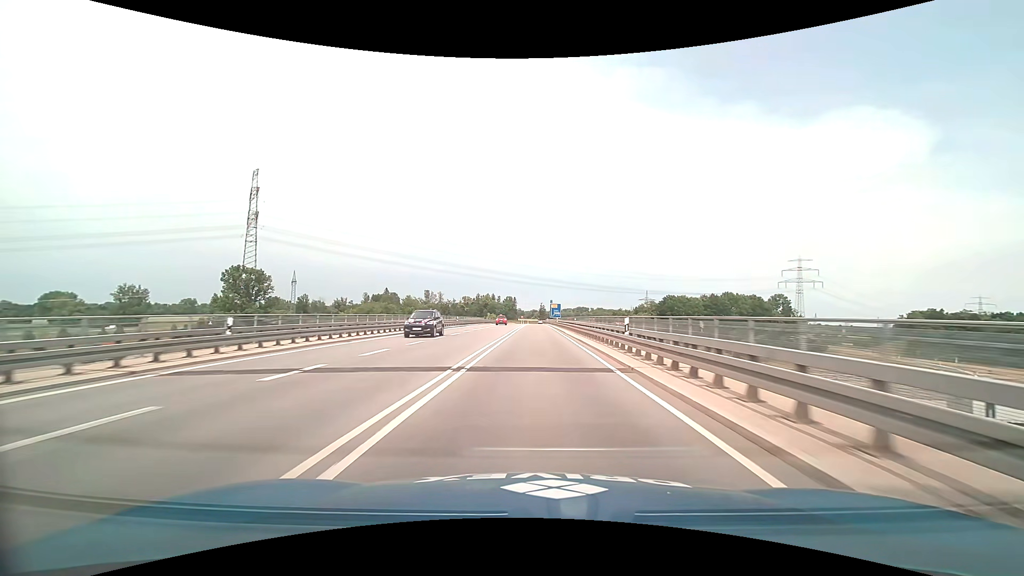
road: trunk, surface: asphalt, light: Day
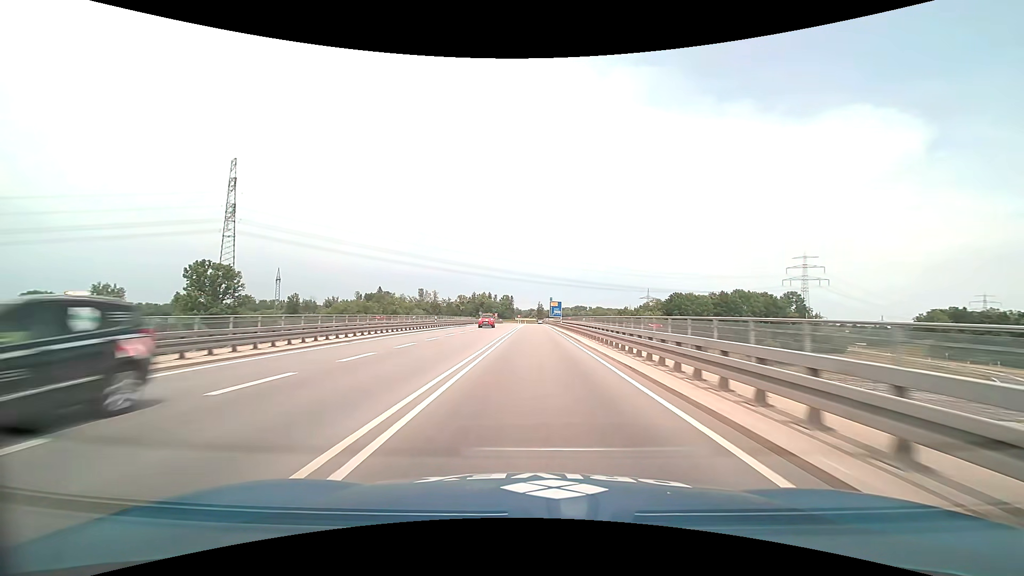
(0.0, +13.7) m; 0°
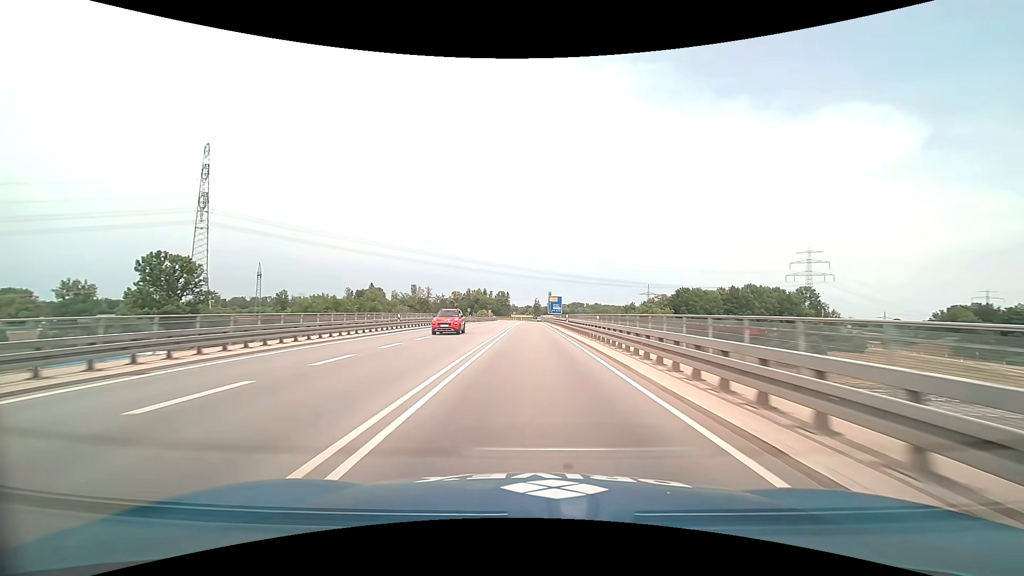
(0.0, +13.7) m; 0°
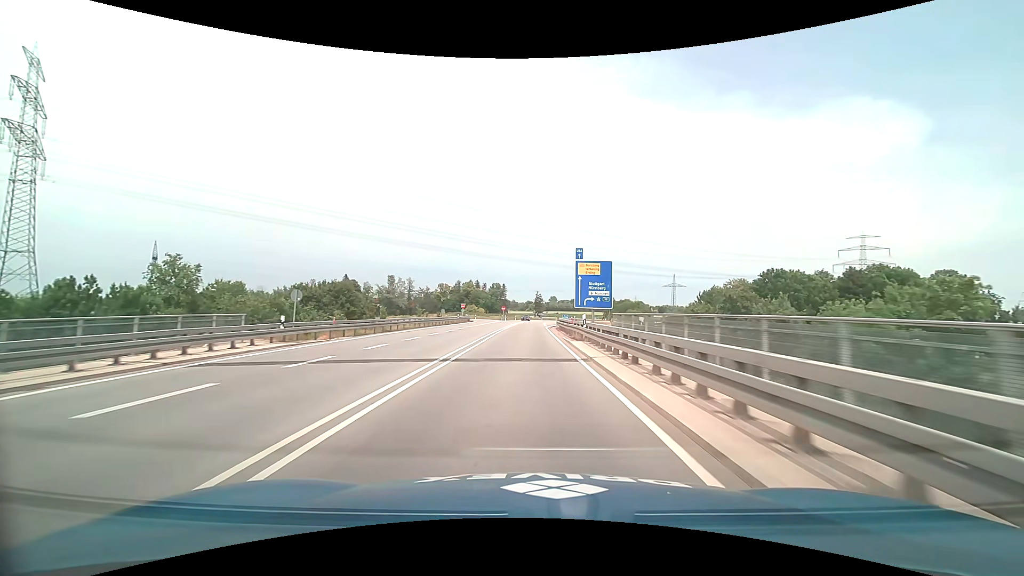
(+0.3, +66.1) m; 0°
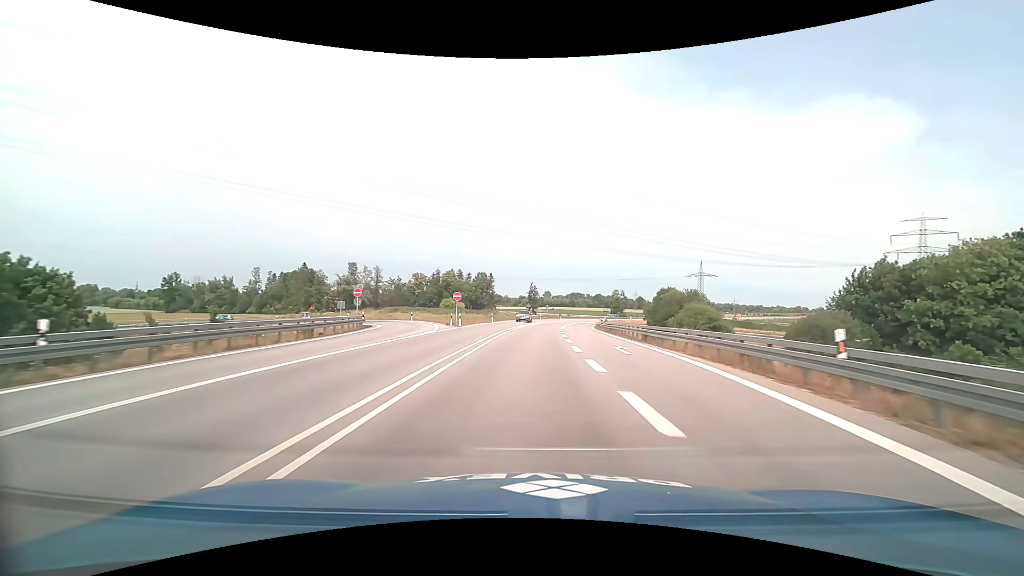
(0.0, +61.5) m; +1°
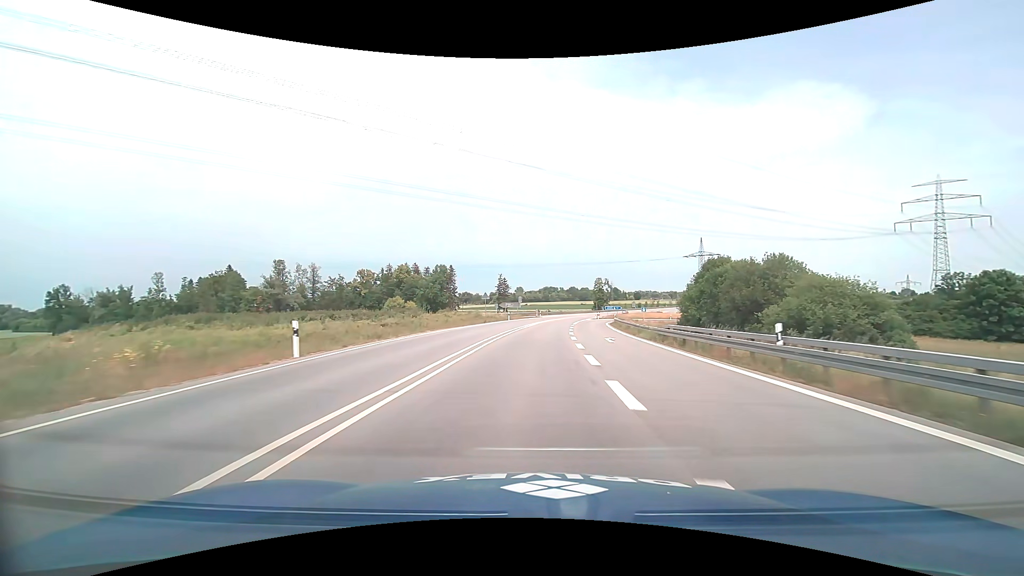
(+1.3, +46.4) m; +3°
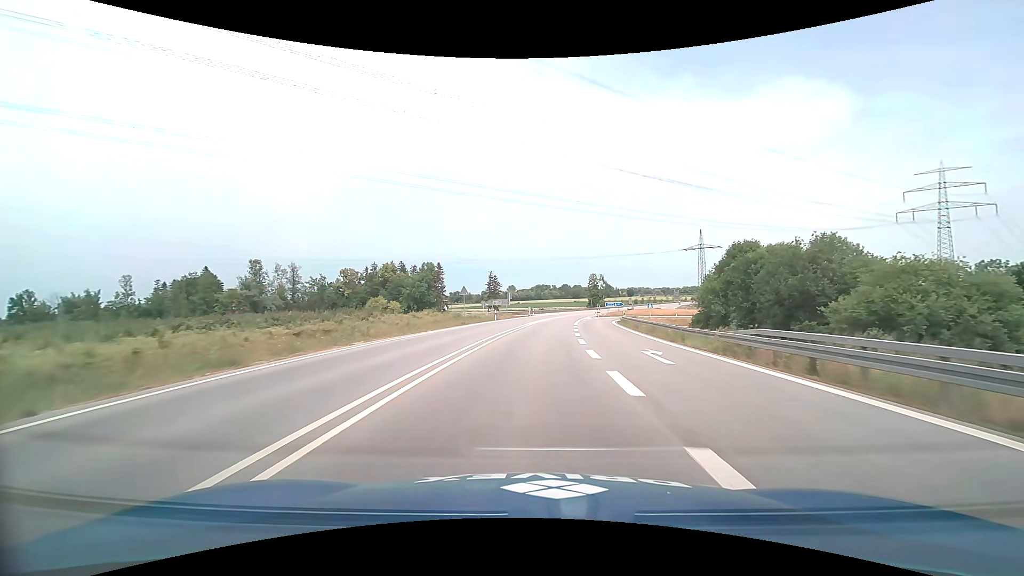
(+0.1, +11.3) m; +1°
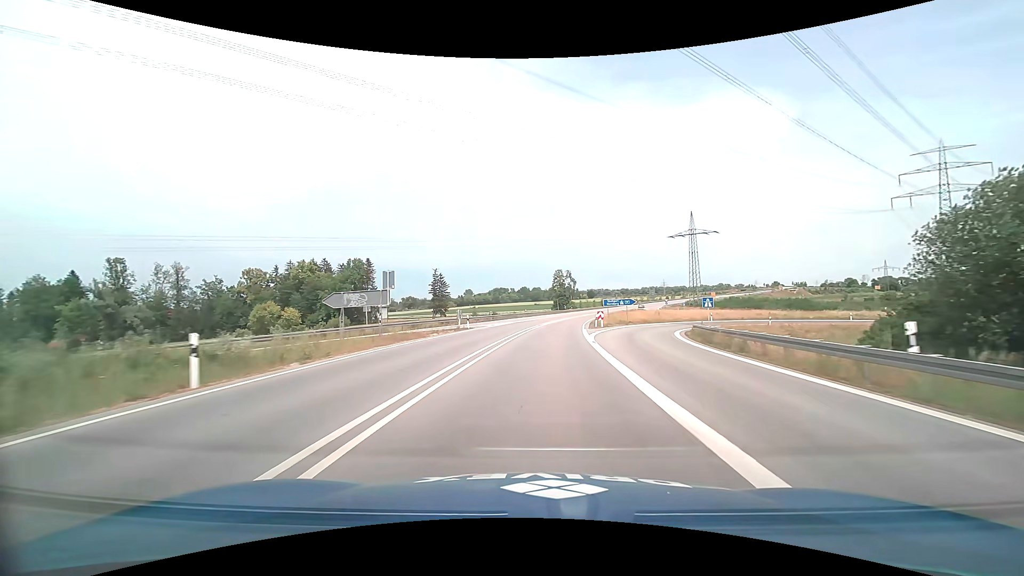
(+1.7, +43.7) m; +5°
(0, +10) (0, +20) (+1, +30) (+2, +40) (+3, +50) (+4, +60) (+5, +70) (+7, +80) (+9, +89) (+11, +99) m
